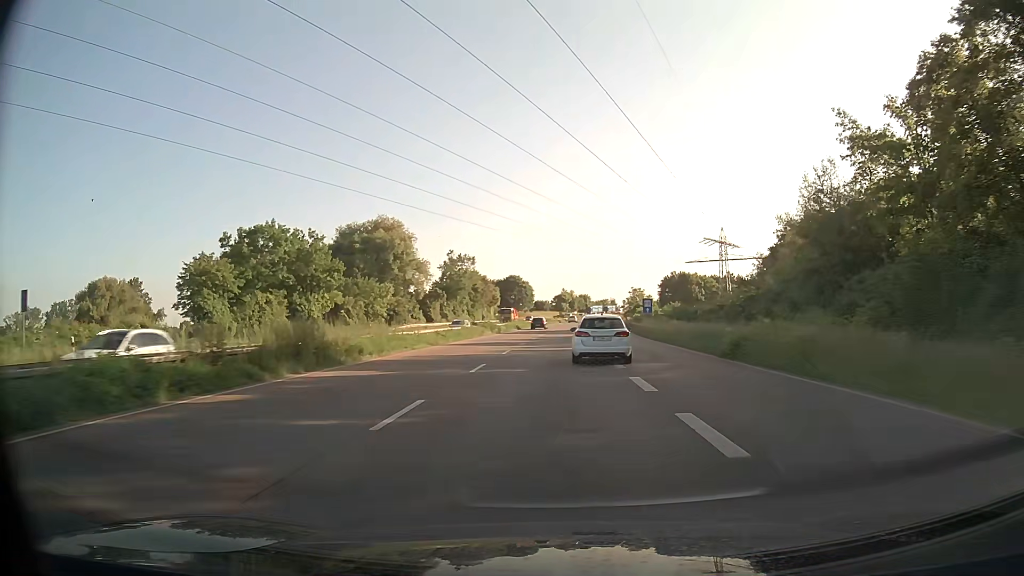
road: trunk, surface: asphalt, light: Day
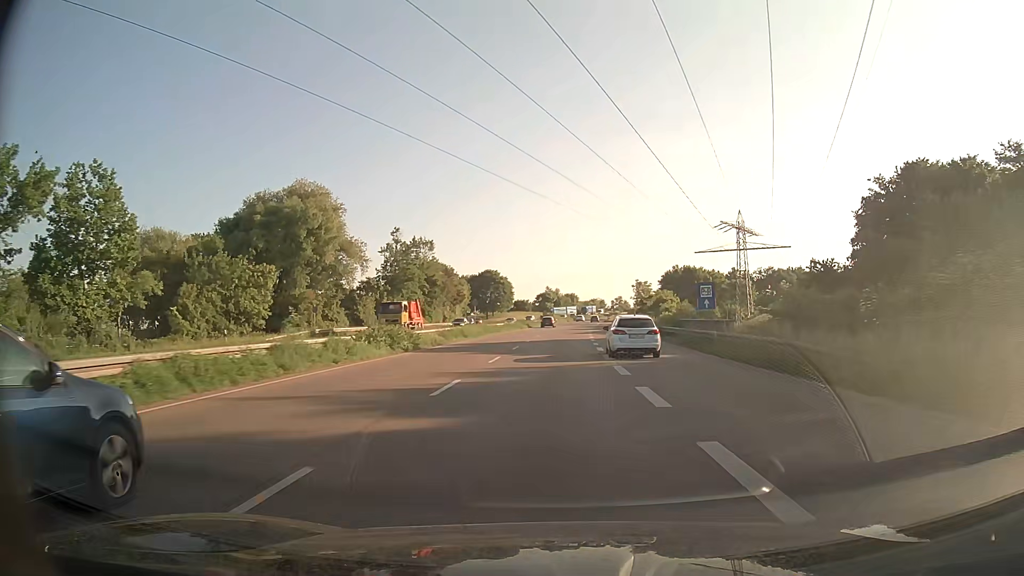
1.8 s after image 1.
(+0.3, +32.2) m; +1°
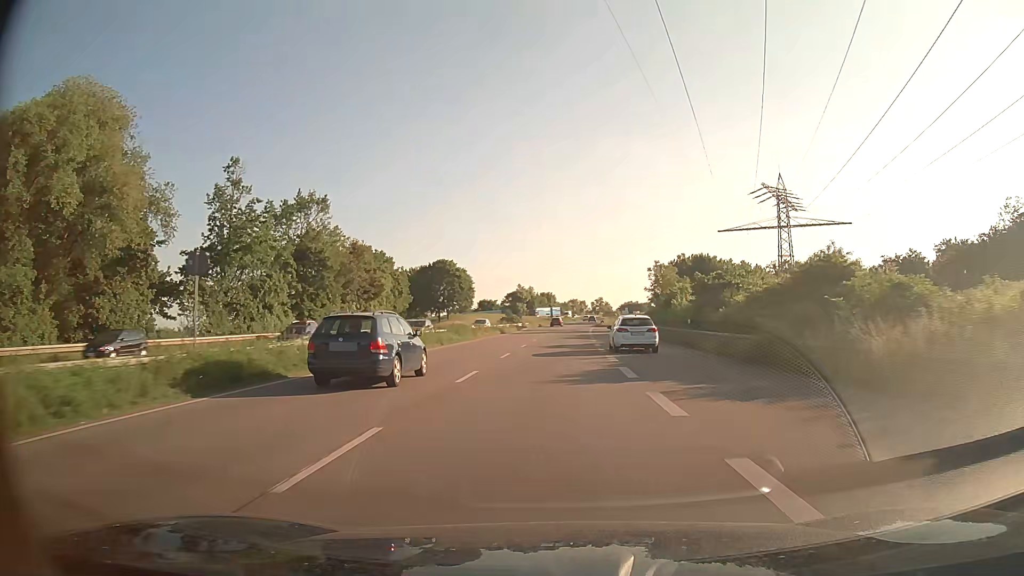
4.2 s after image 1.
(+0.7, +43.2) m; +2°
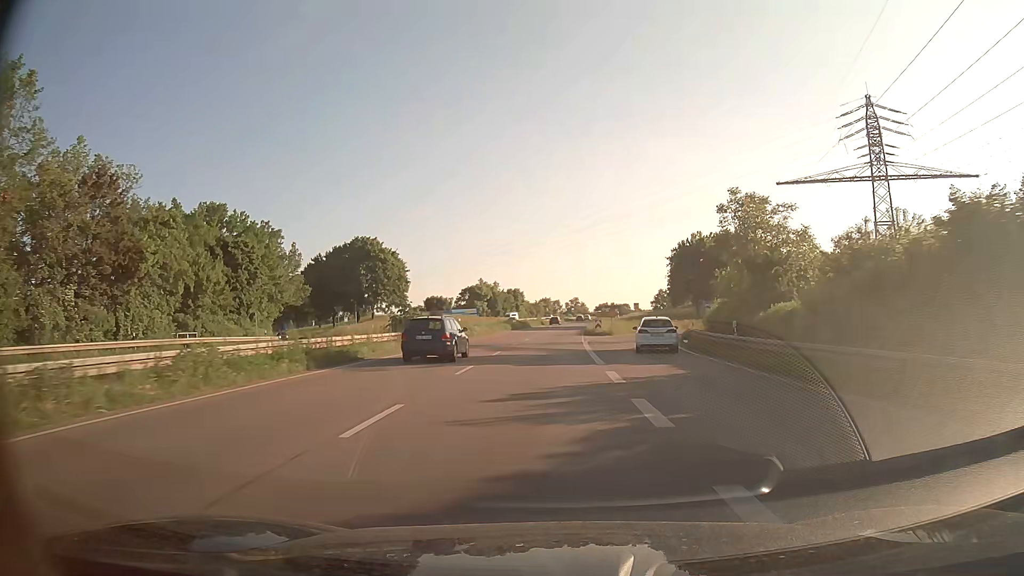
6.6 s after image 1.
(+1.0, +43.4) m; +2°
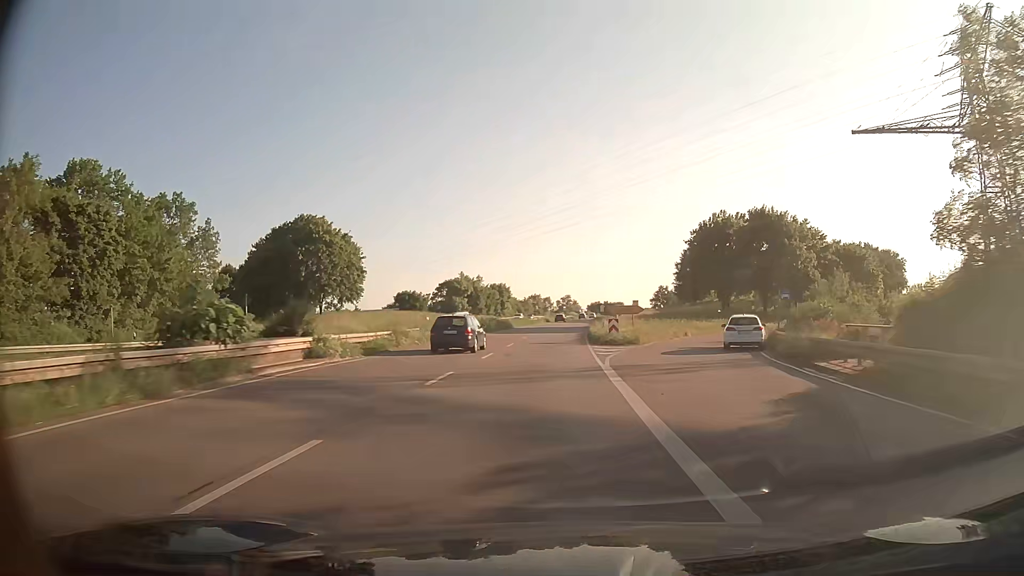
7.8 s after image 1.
(+0.1, +21.8) m; +1°
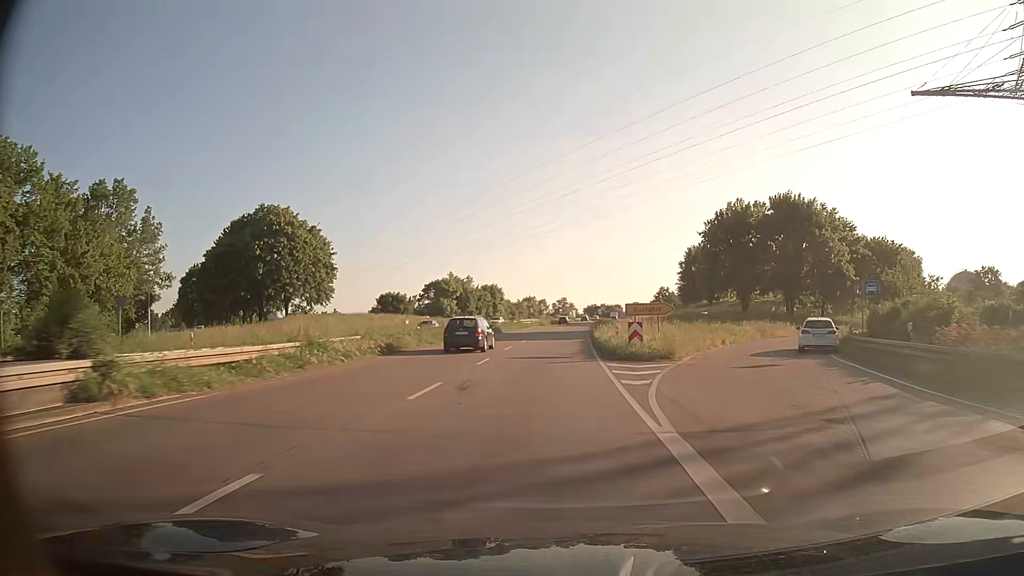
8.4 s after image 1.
(0.0, +10.9) m; 0°
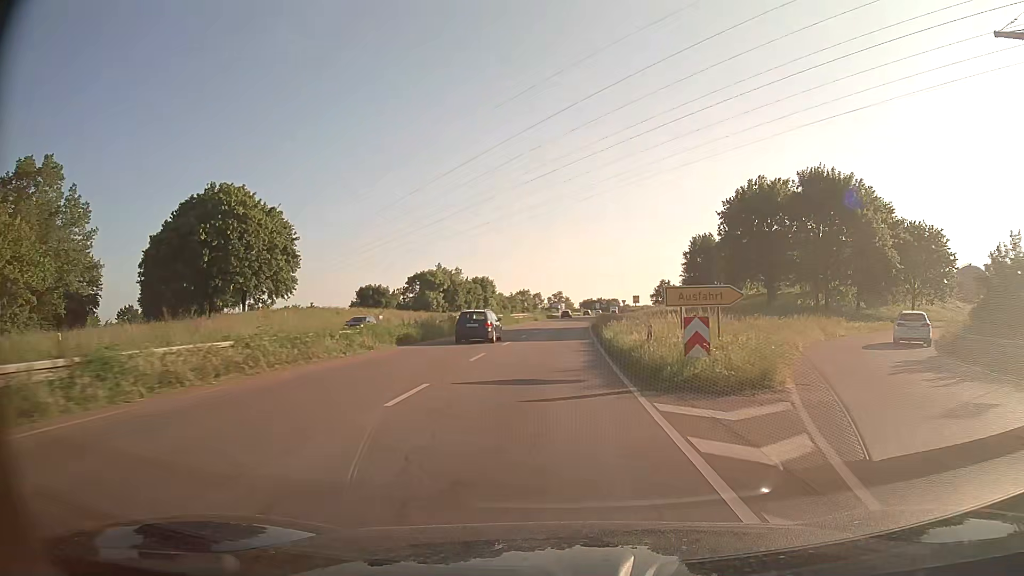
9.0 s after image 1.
(0.0, +10.8) m; 0°
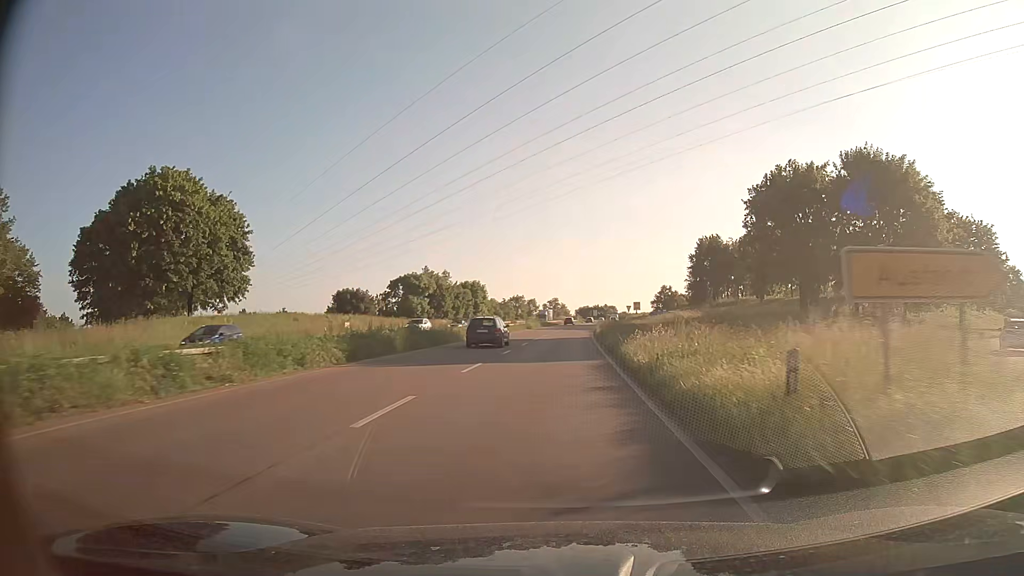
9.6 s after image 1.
(+0.1, +10.8) m; +1°
(0, +10) (0, +20) (0, +30) (+1, +40) (+1, +50) (+2, +60) (+2, +70) (+3, +80) (+4, +90) (+5, +100) m
